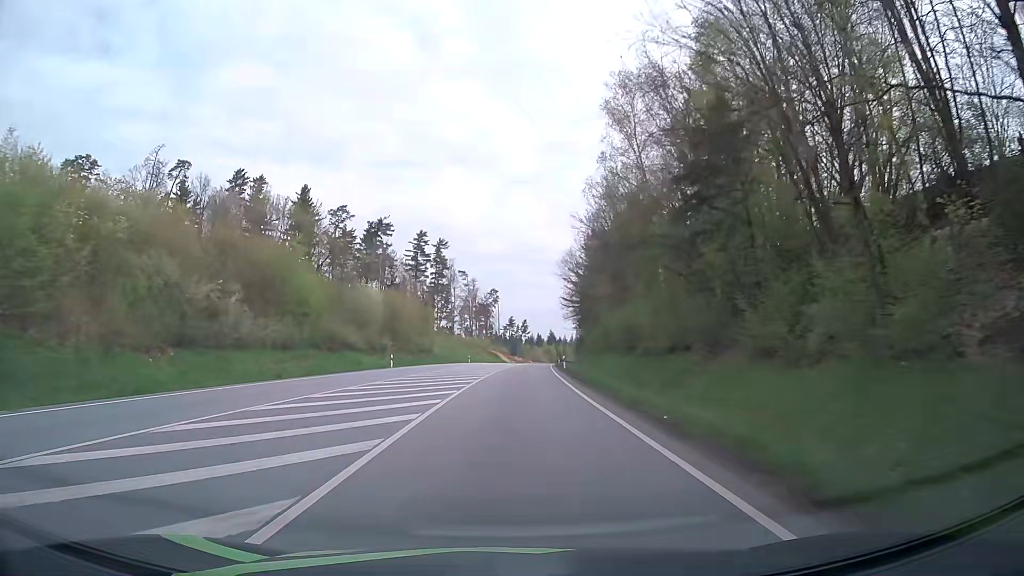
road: primary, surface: asphalt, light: Day
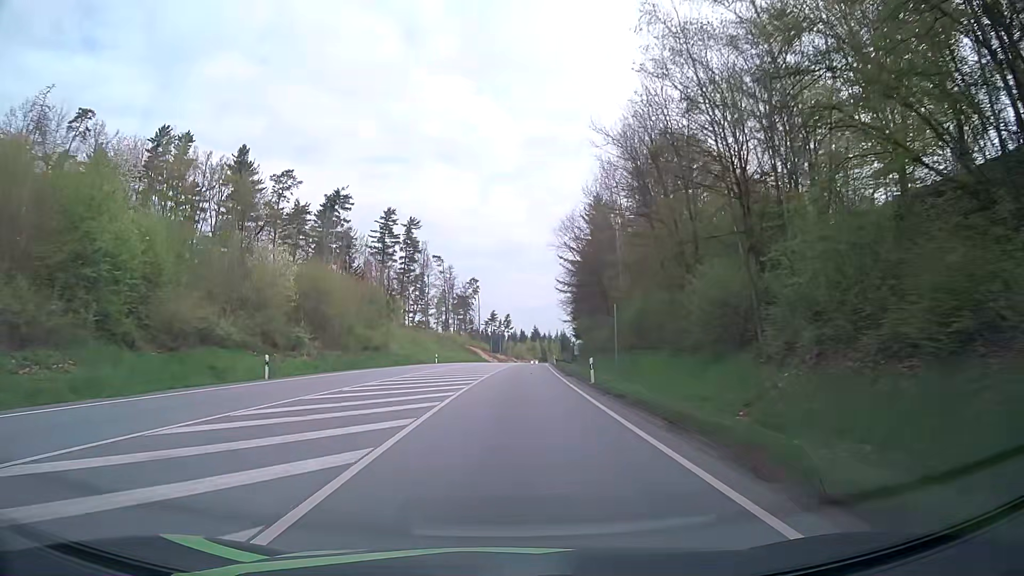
(+0.3, +25.2) m; +1°
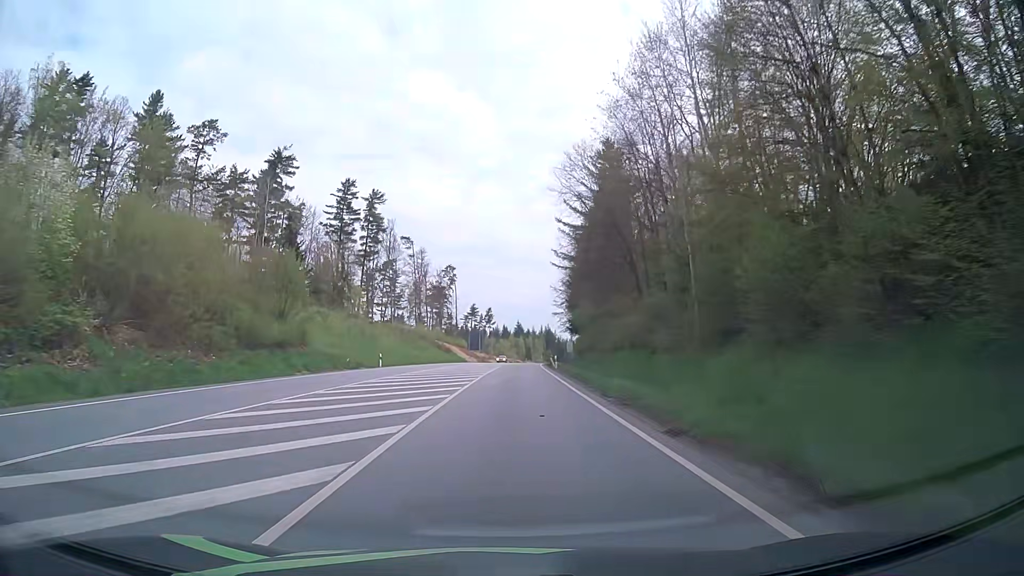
(+0.4, +25.2) m; +2°
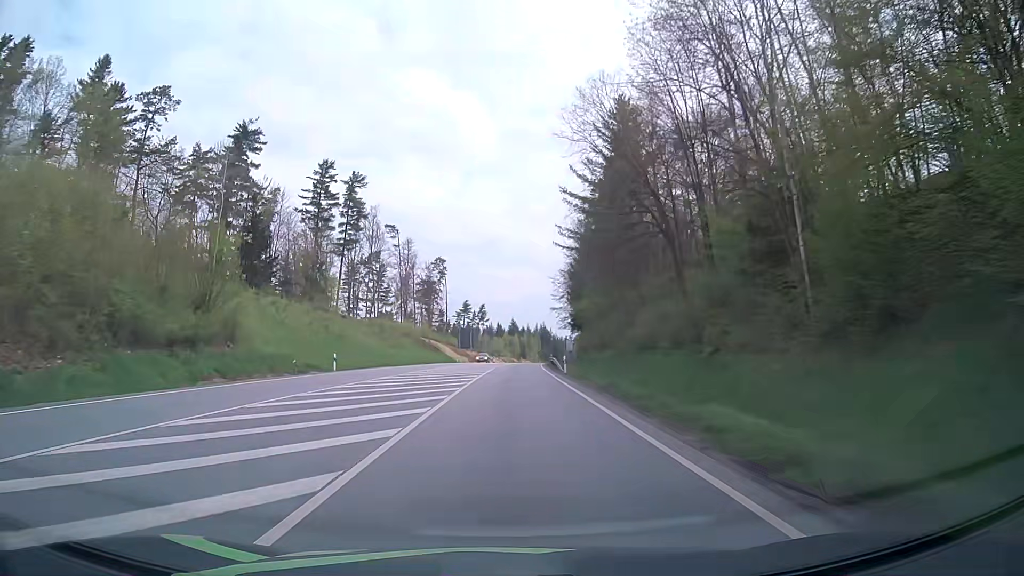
(+0.1, +12.6) m; +1°
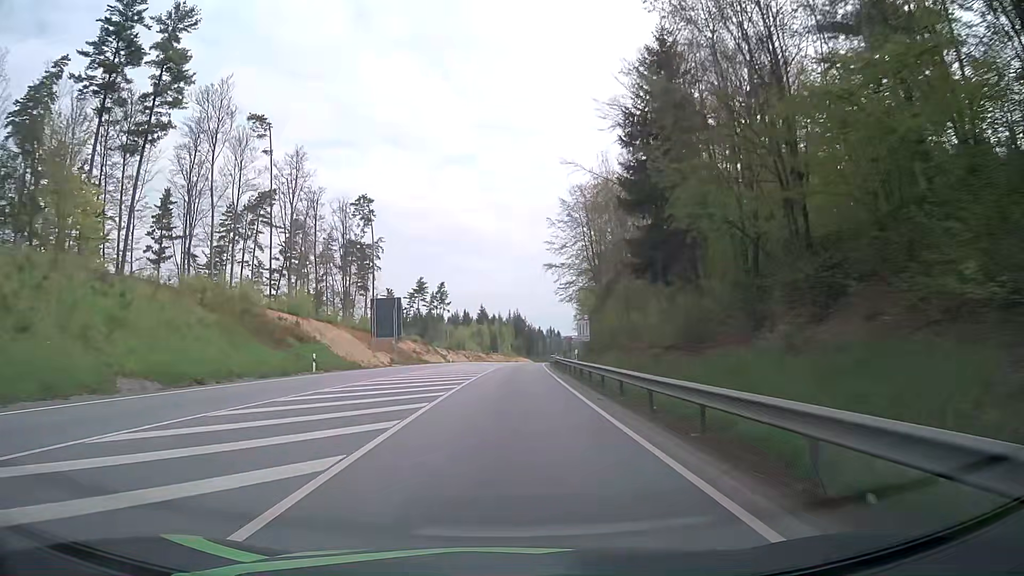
(+1.1, +63.3) m; +2°
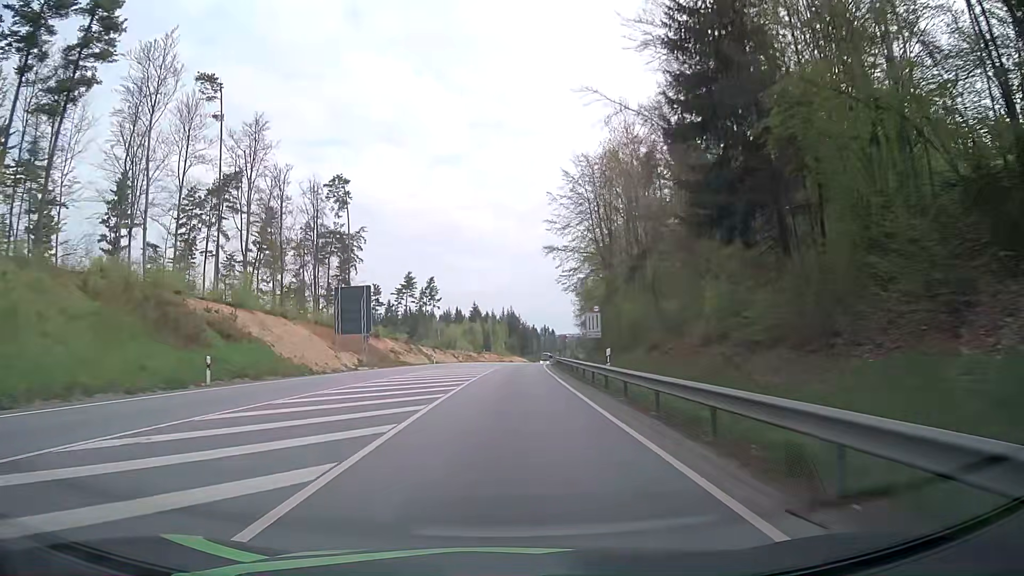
(+0.1, +12.6) m; +1°
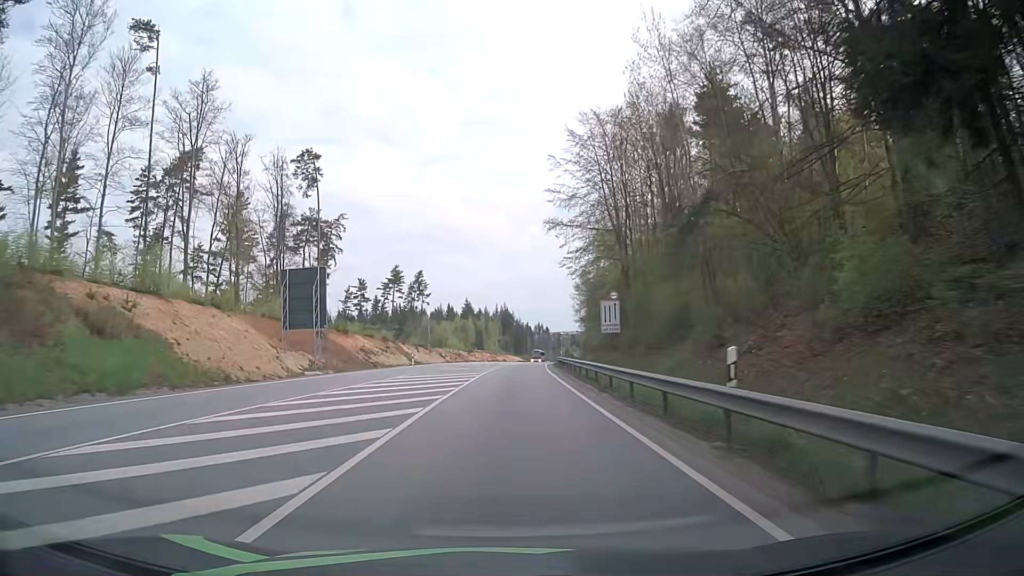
(+0.2, +12.6) m; +1°
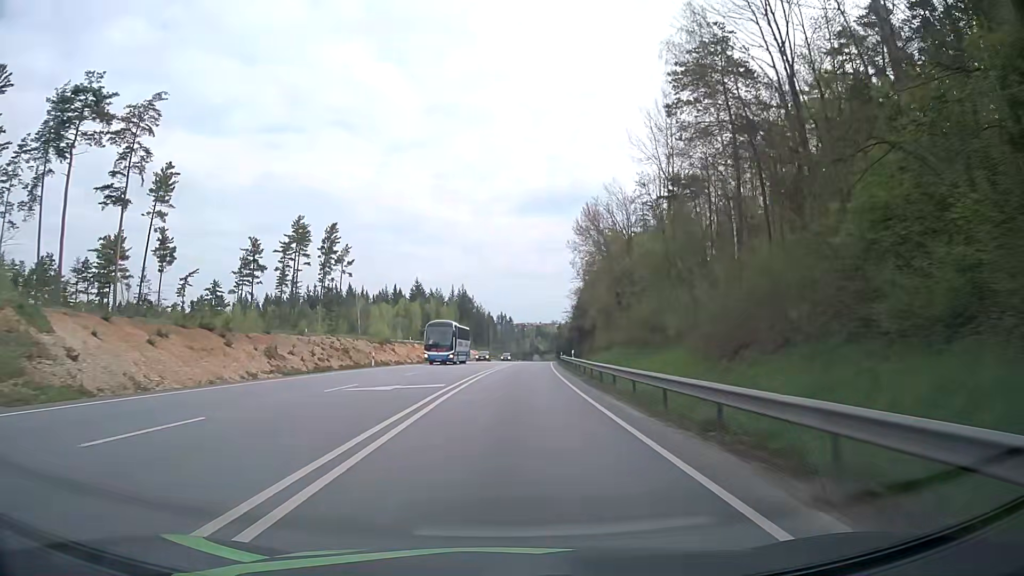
(+1.7, +63.2) m; +3°
(0, +10) (0, +20) (0, +30) (+1, +40) (+1, +50) (+2, +60) (+3, +70) (+3, +80) (+4, +90) (+5, +100) m
